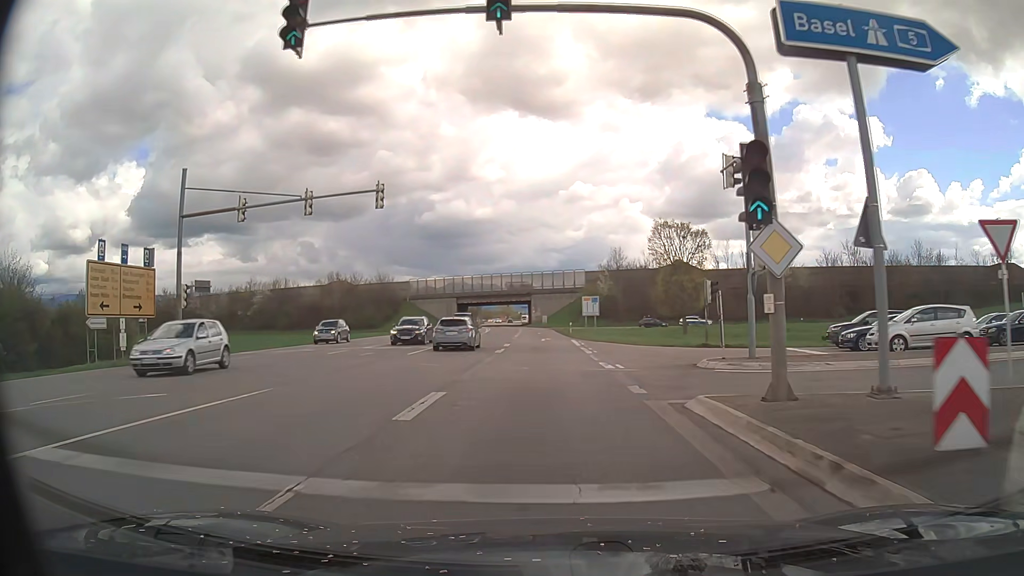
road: primary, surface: asphalt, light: Day
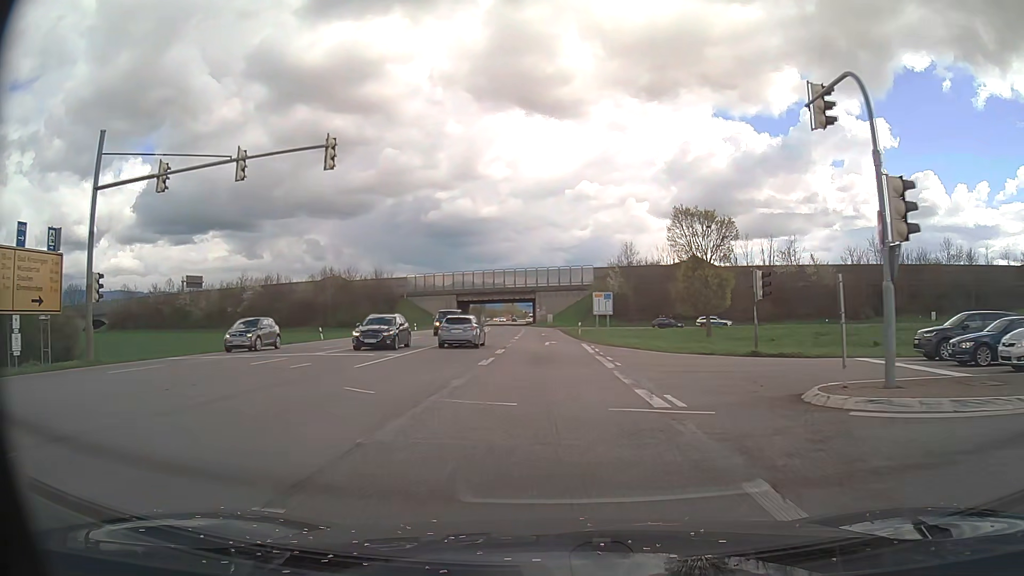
(-0.1, +7.8) m; -1°
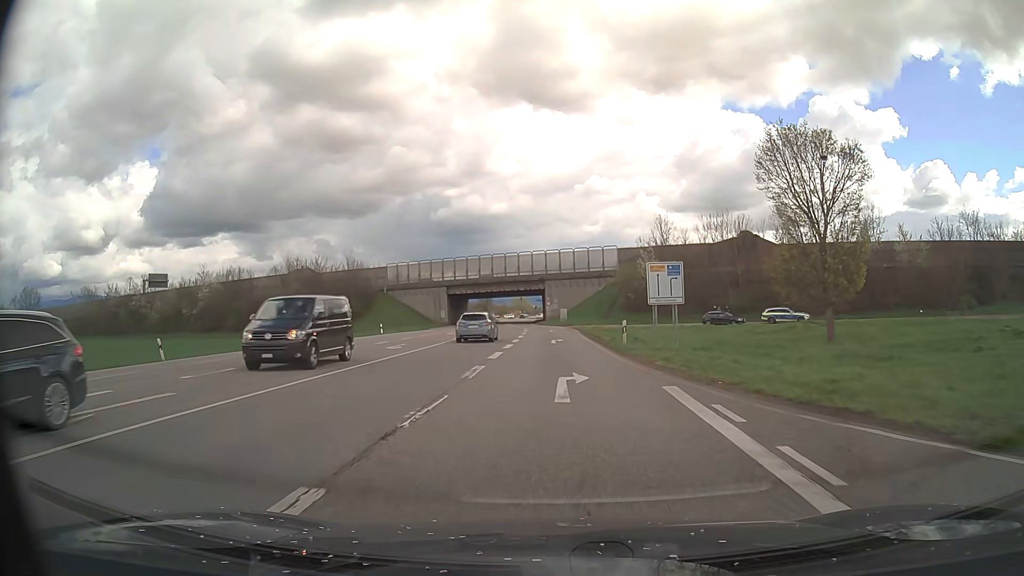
(-0.1, +23.7) m; -1°
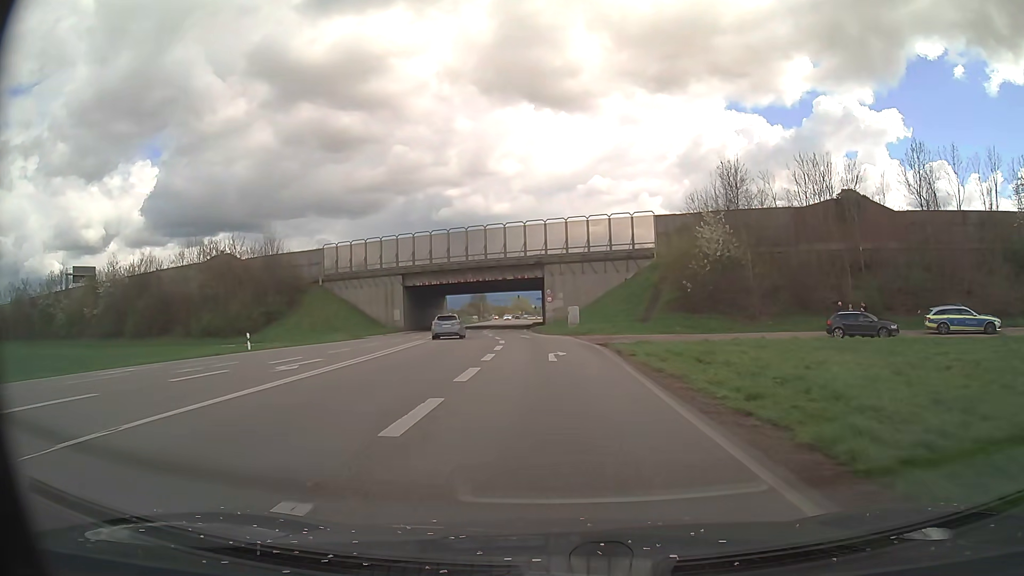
(-0.1, +30.4) m; 0°
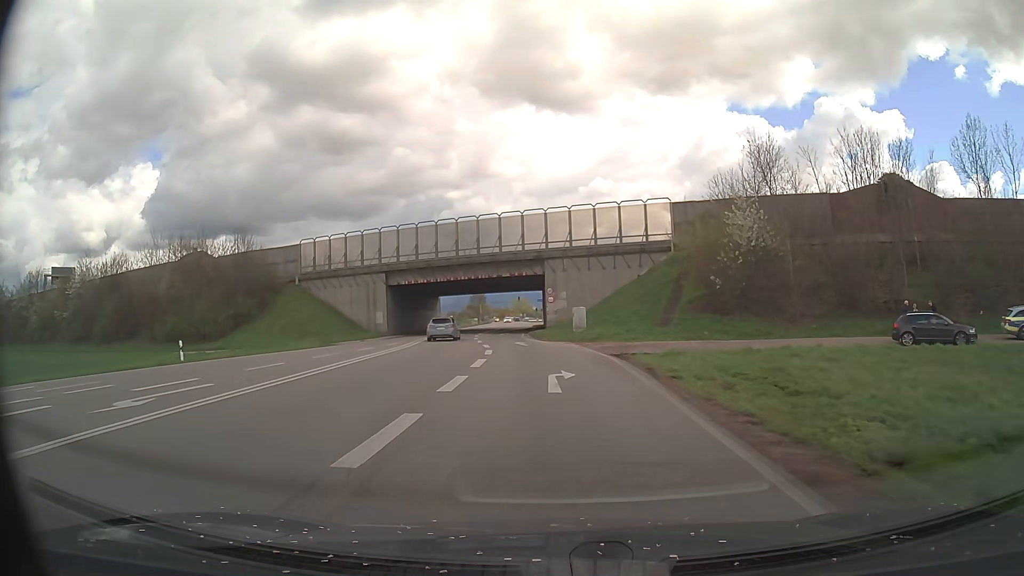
(0.0, +7.6) m; 0°
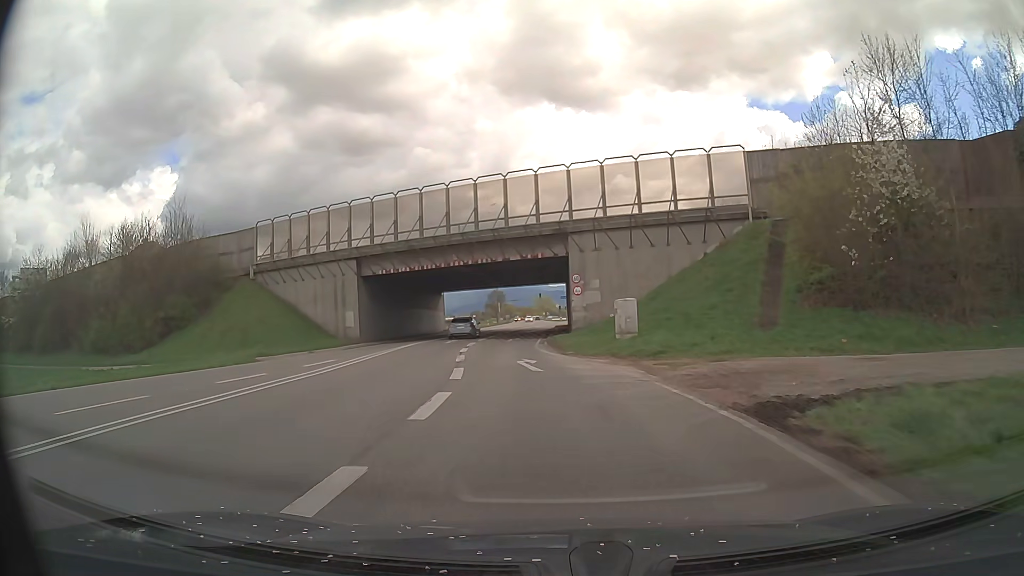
(-0.2, +15.3) m; -2°
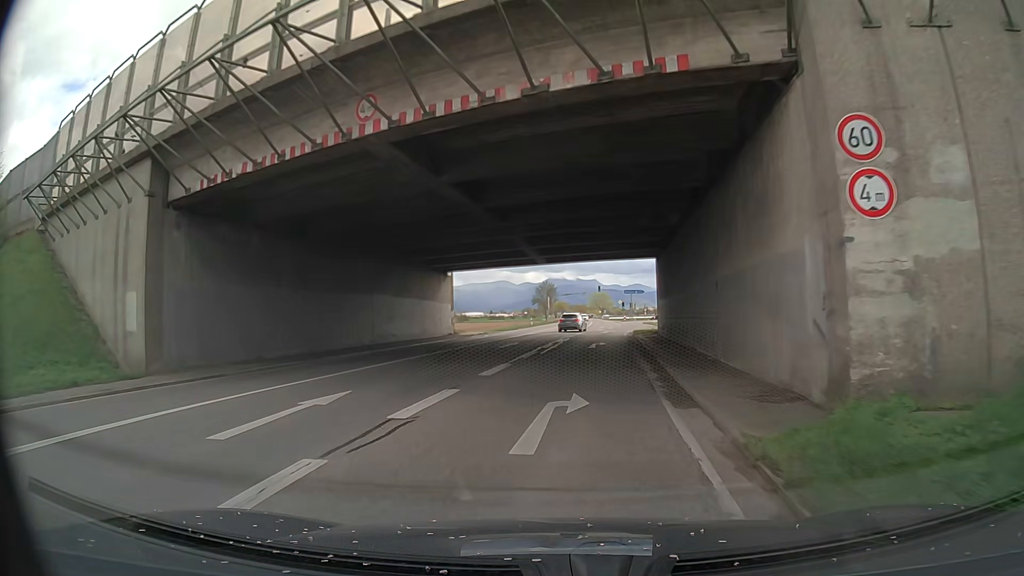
(-1.7, +30.2) m; -5°
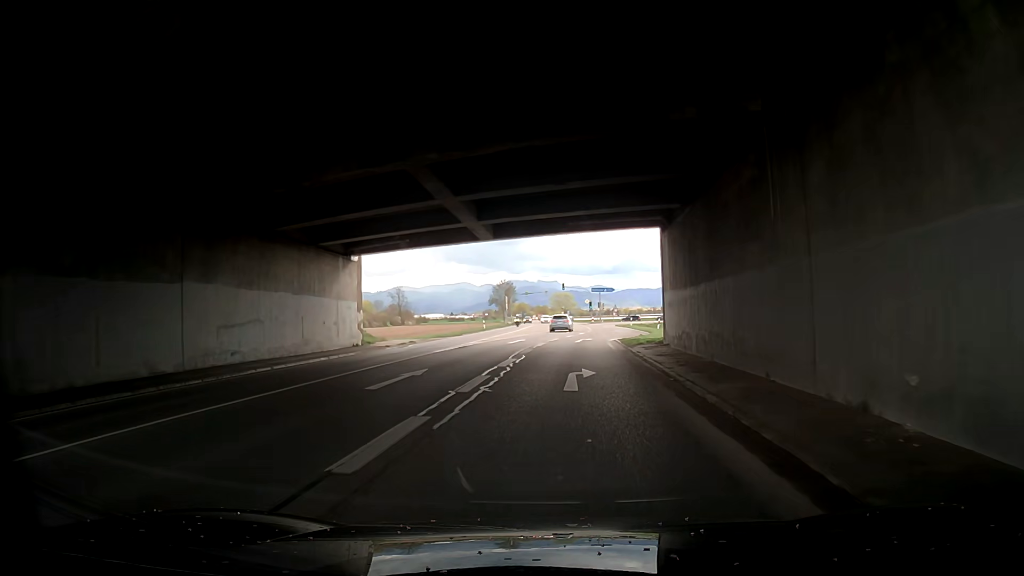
(+0.4, +14.8) m; +3°
(0, +10) (0, +20) (+1, +30) (+2, +40) (+3, +50) (+4, +60) (+5, +70) (+5, +80) (+6, +90) (+8, +99) m
